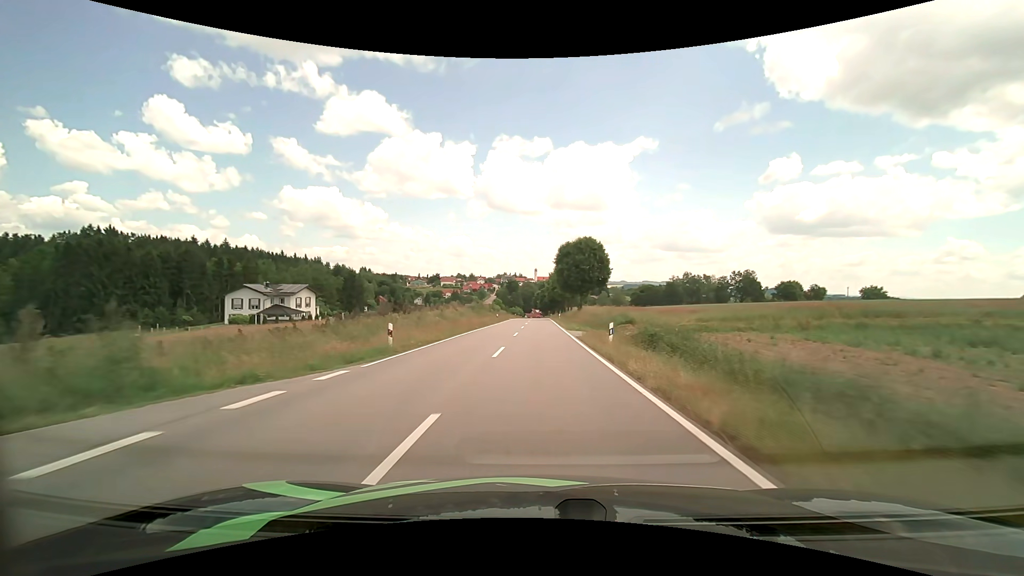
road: tertiary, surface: asphalt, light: Day
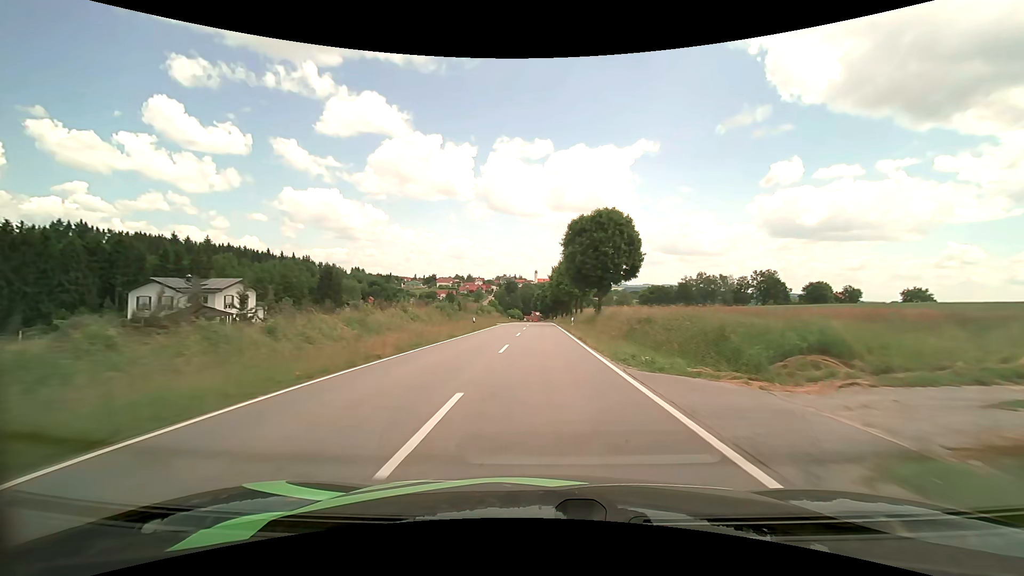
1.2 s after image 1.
(0.0, +23.0) m; 0°
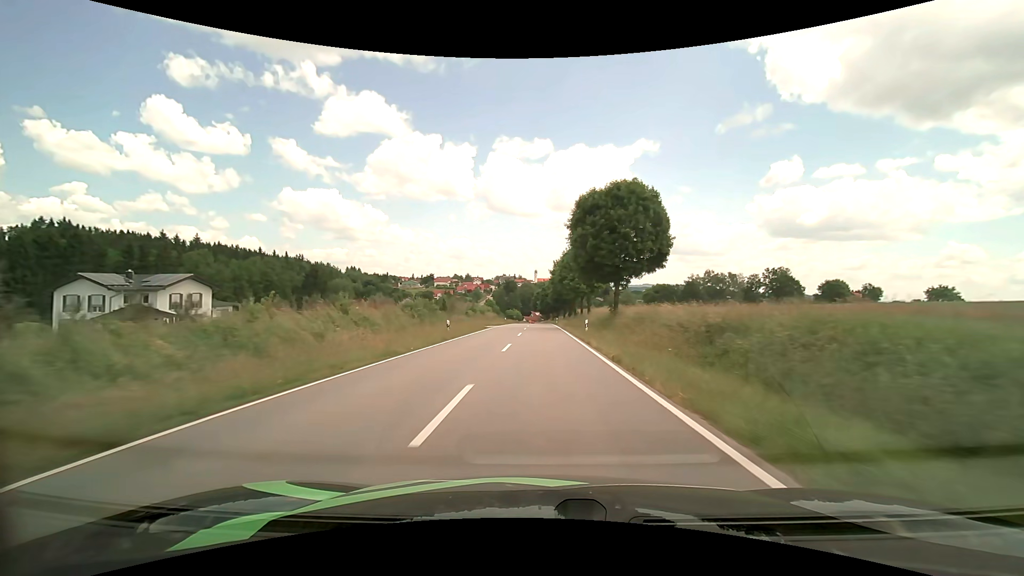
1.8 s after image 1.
(0.0, +11.5) m; 0°
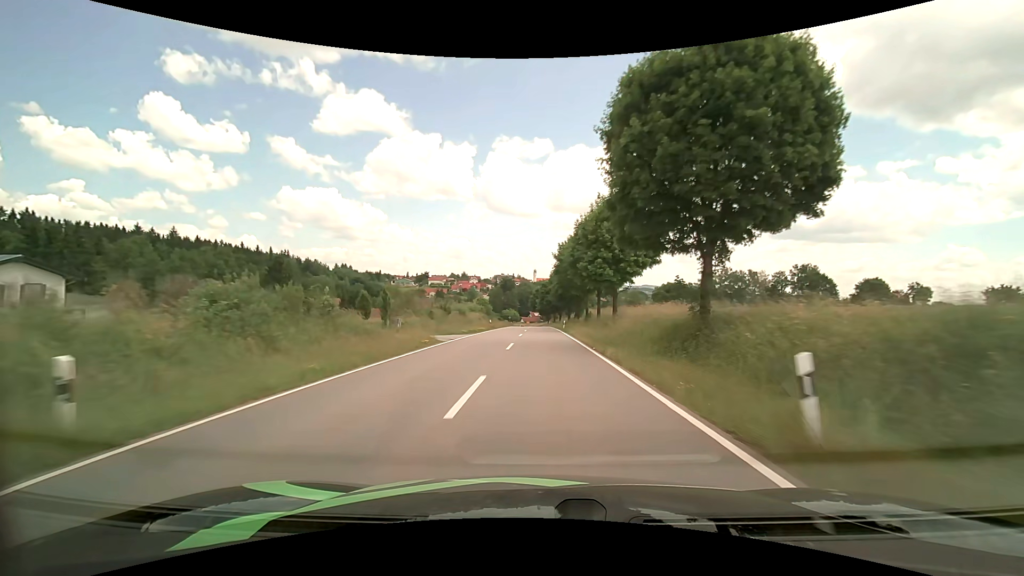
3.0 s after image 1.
(0.0, +22.9) m; 0°
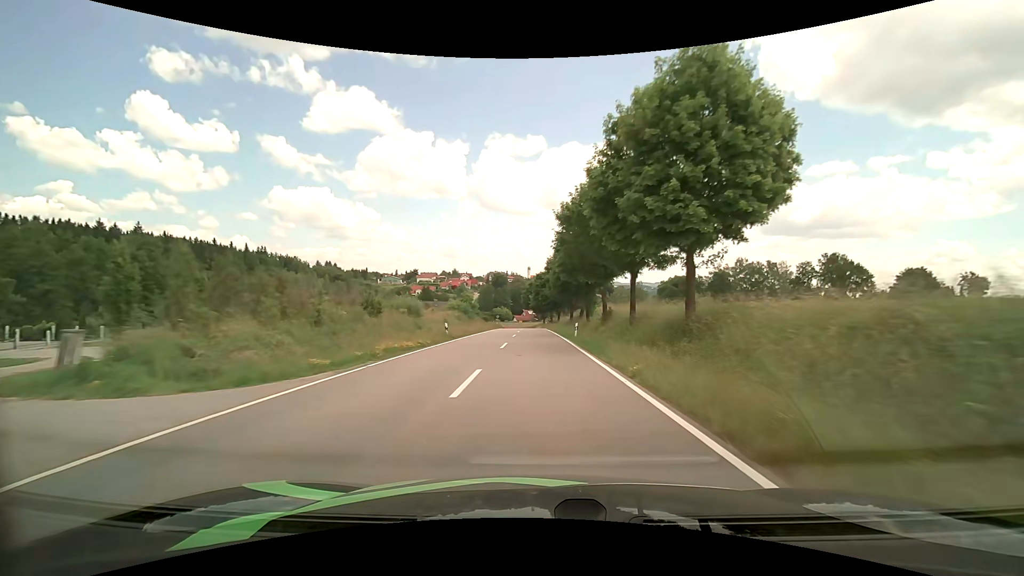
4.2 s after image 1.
(+0.2, +23.1) m; +1°
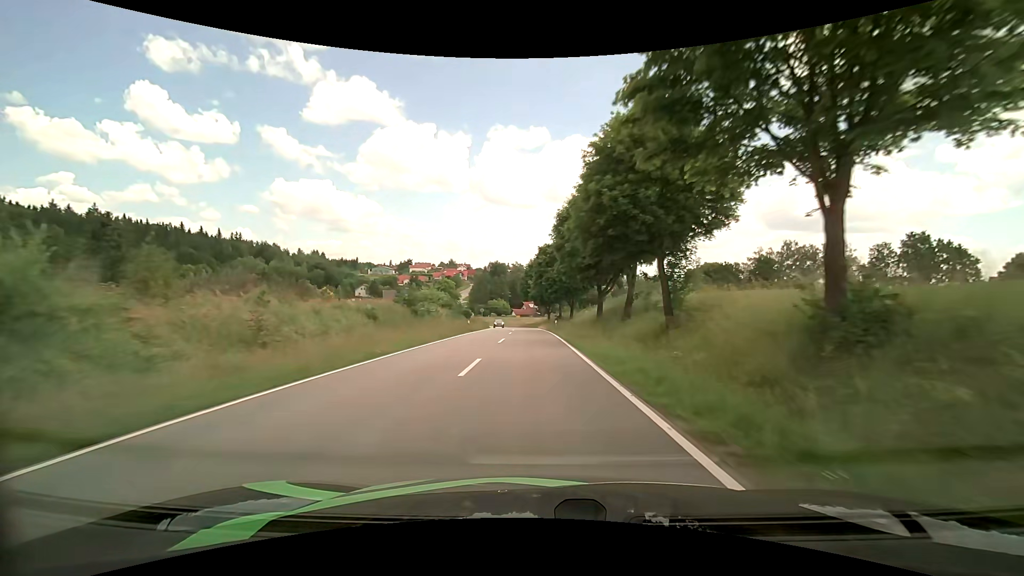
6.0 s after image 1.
(0.0, +34.4) m; 0°
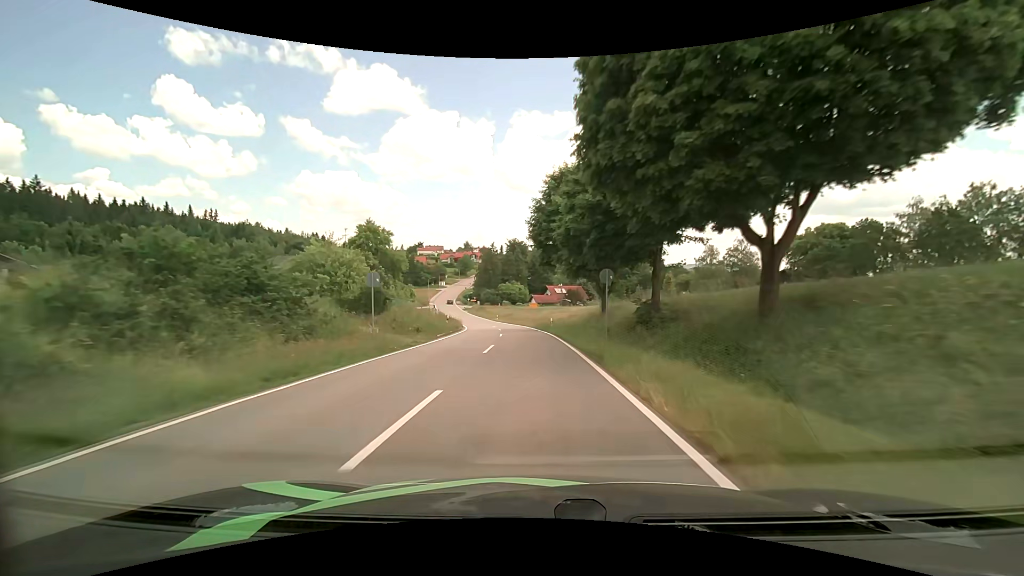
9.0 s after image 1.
(-0.8, +55.9) m; -3°
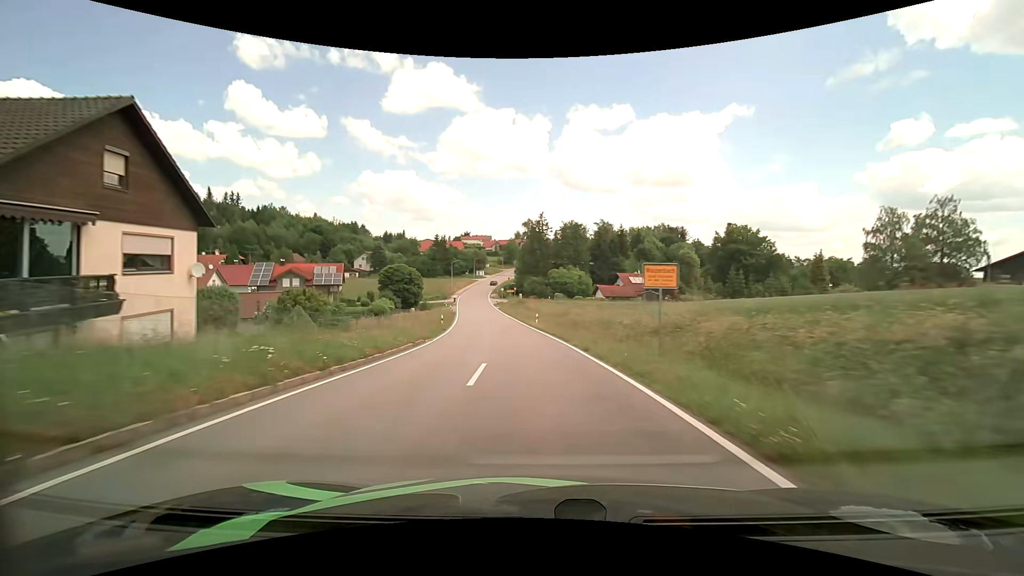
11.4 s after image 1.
(-2.3, +44.7) m; -6°
